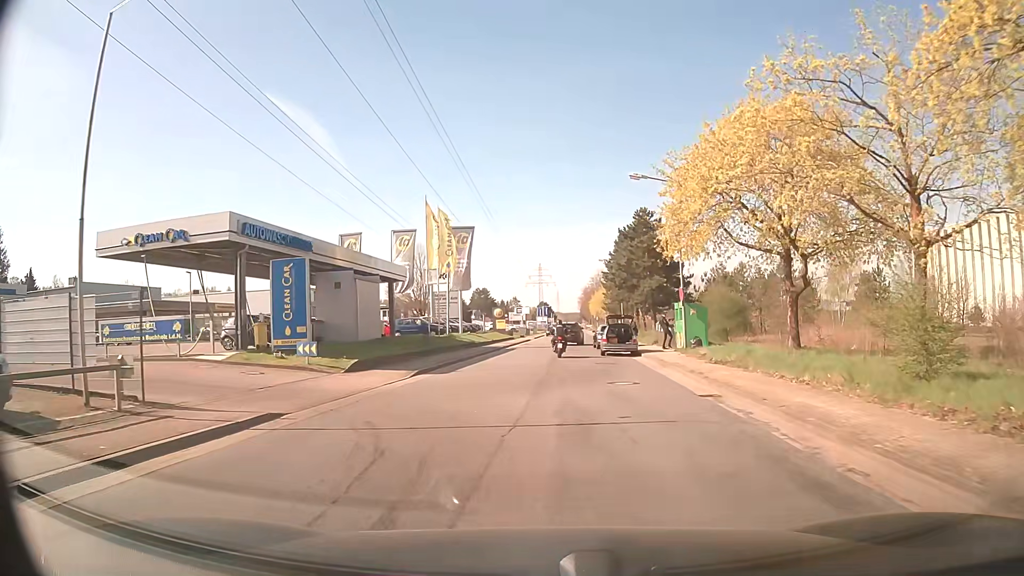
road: residential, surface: asphalt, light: Day
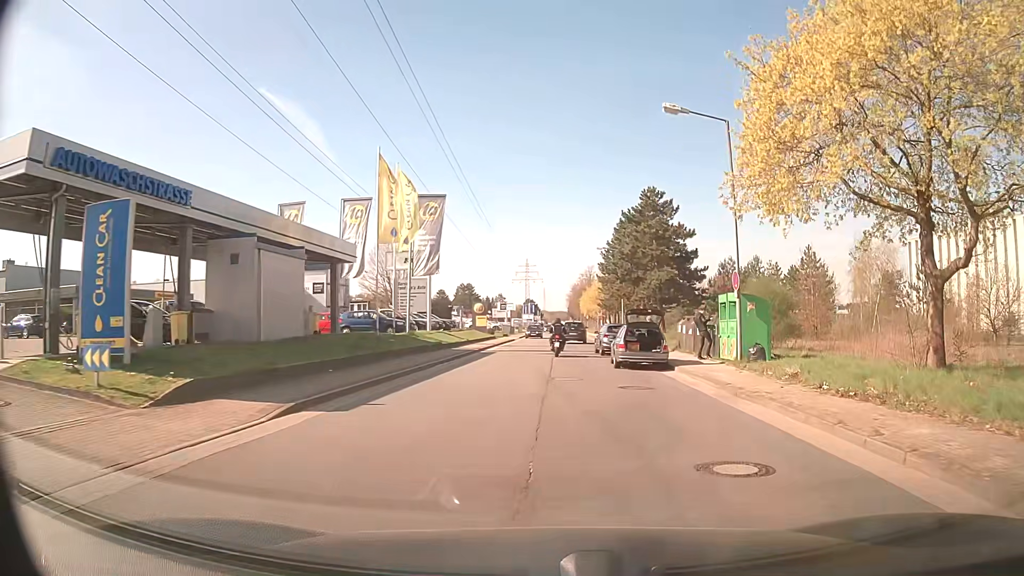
(-0.1, +9.9) m; 0°
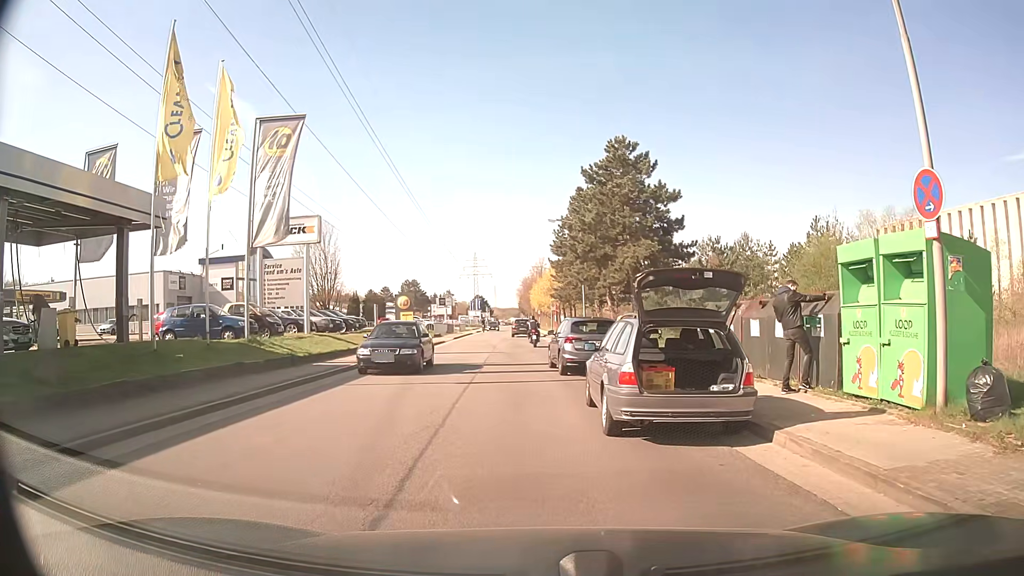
(+1.0, +12.7) m; +5°
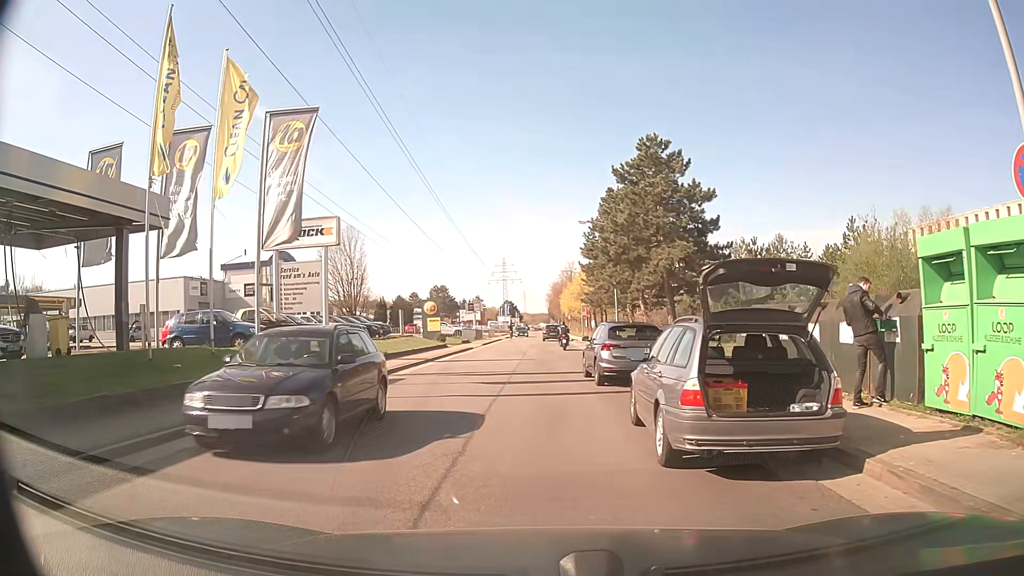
(0.0, +1.5) m; -1°
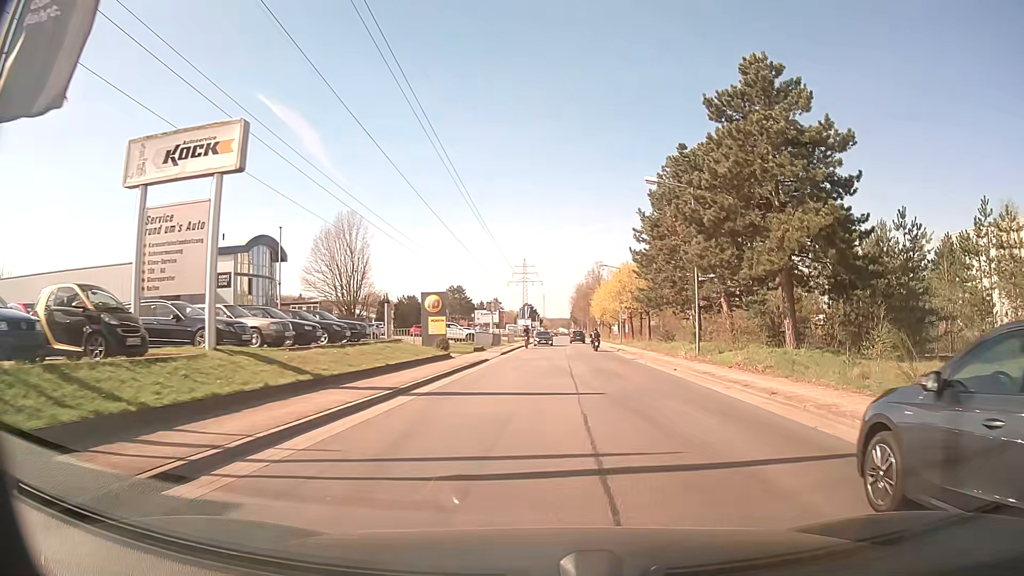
(-1.6, +14.3) m; -2°
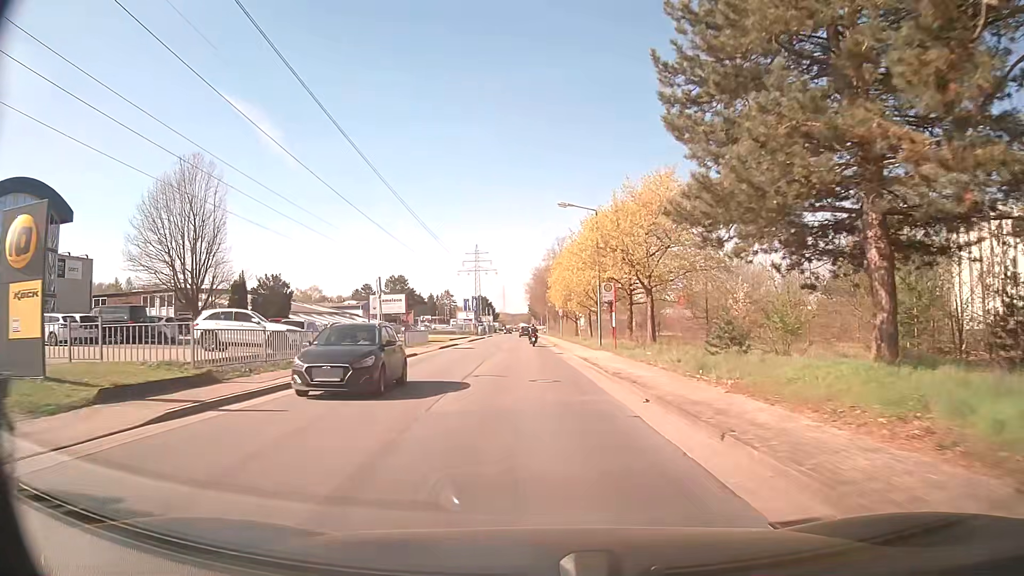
(+2.5, +31.4) m; +2°
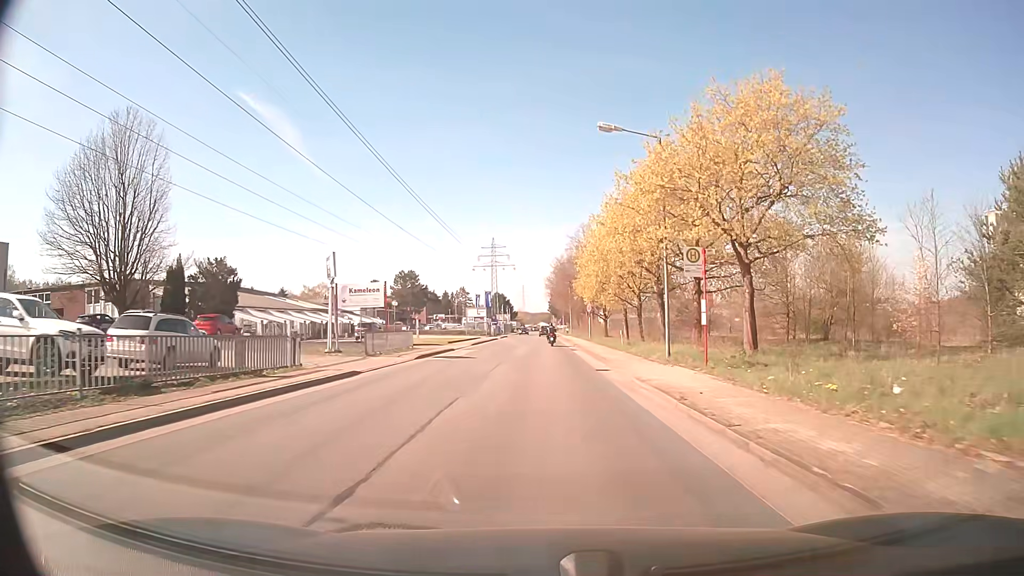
(-0.2, +14.6) m; -1°
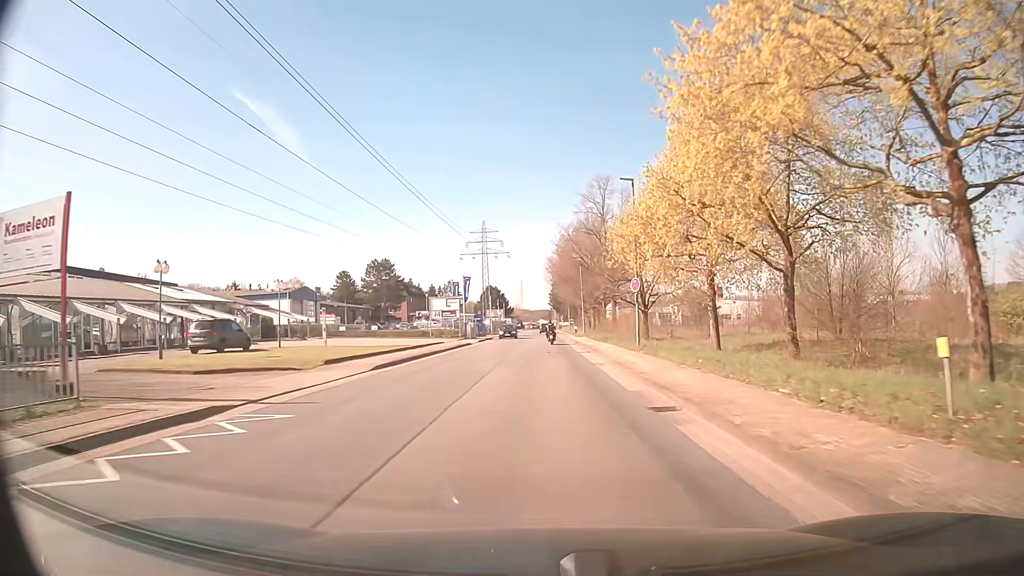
(0.0, +30.3) m; 0°
